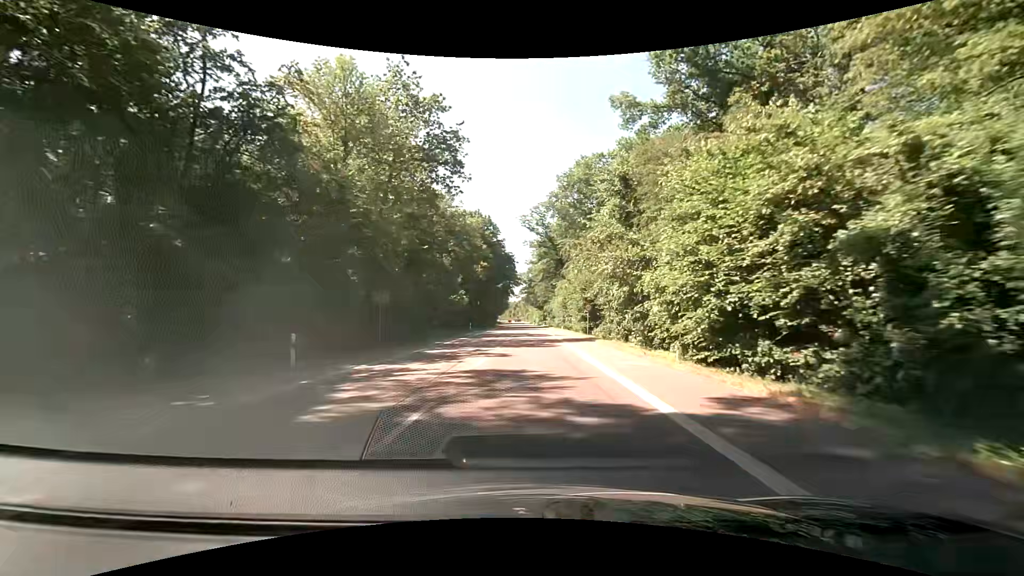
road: secondary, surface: asphalt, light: Day
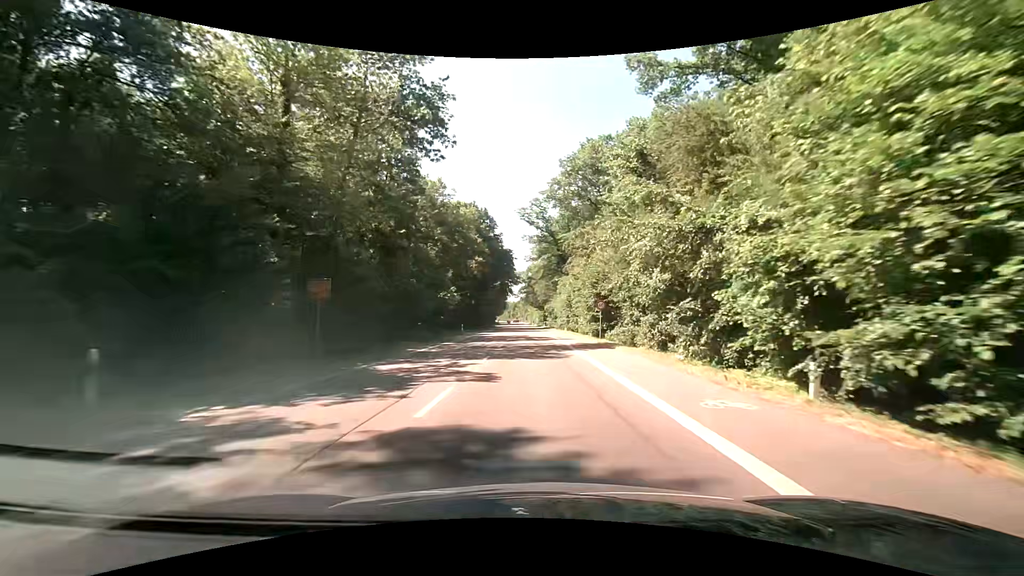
(0.0, +7.4) m; -1°
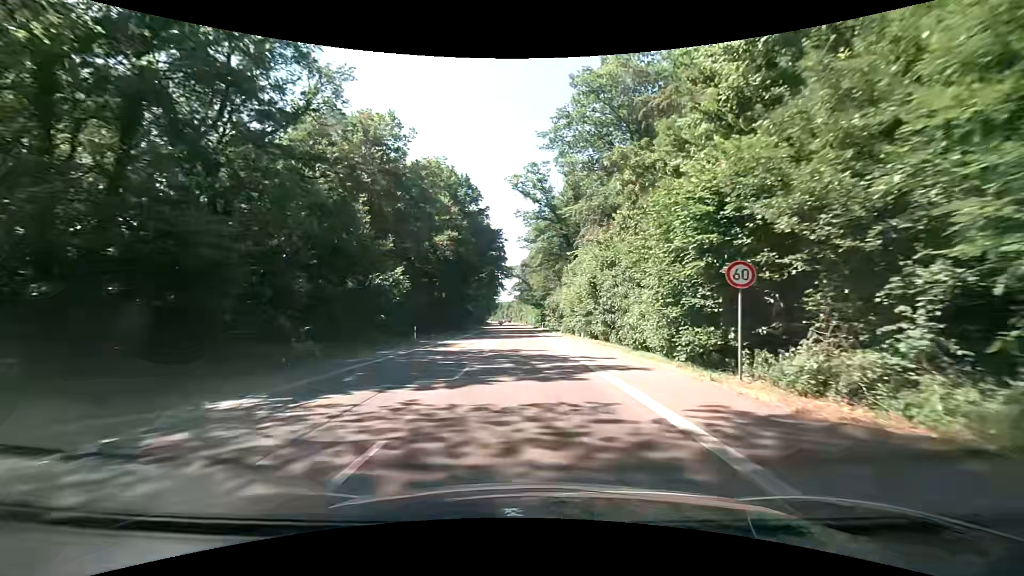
(+0.3, +22.3) m; +1°
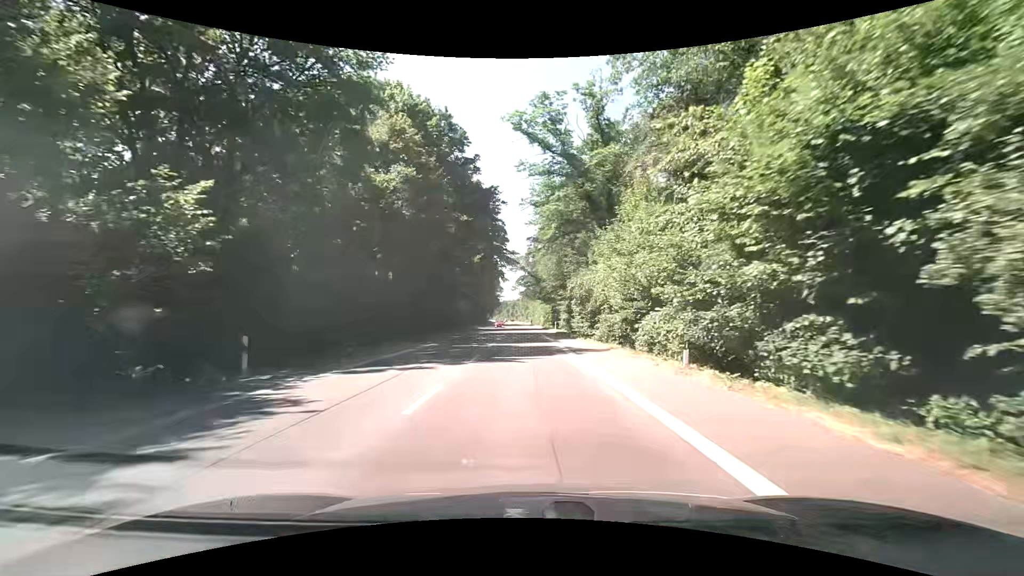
(-0.1, +22.6) m; -1°
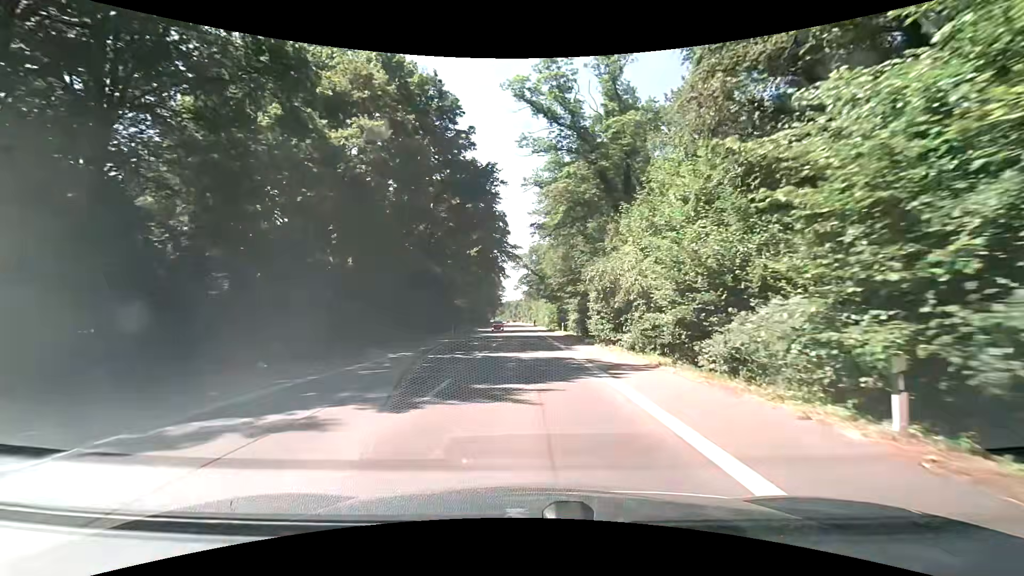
(0.0, +7.6) m; -1°
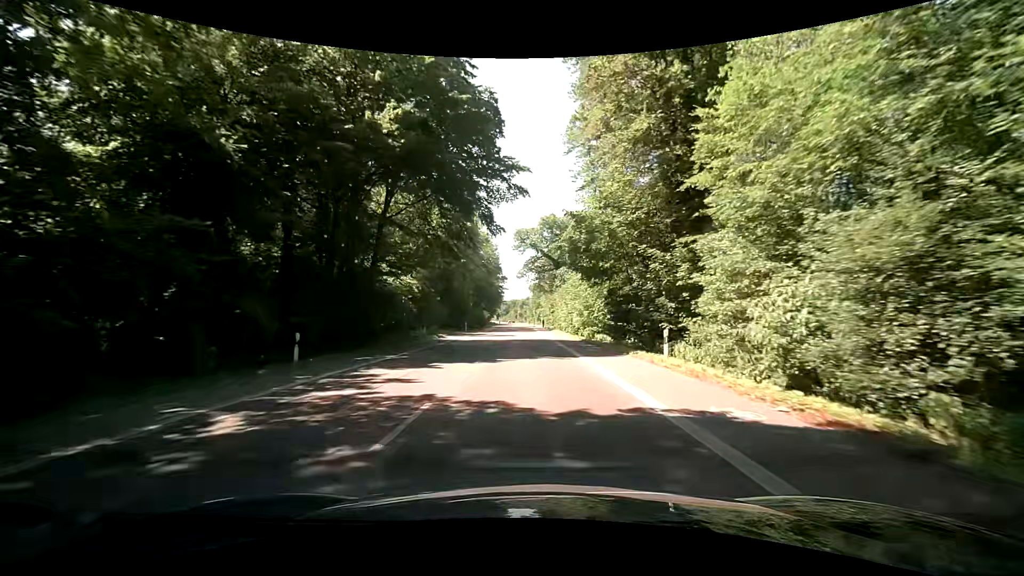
(-0.2, +39.6) m; 0°
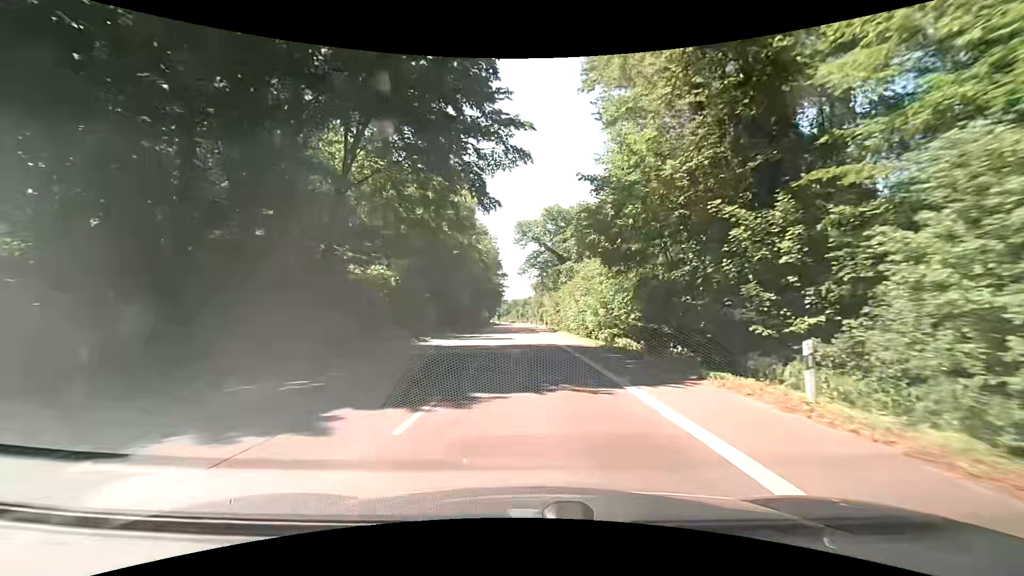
(0.0, +8.3) m; -1°
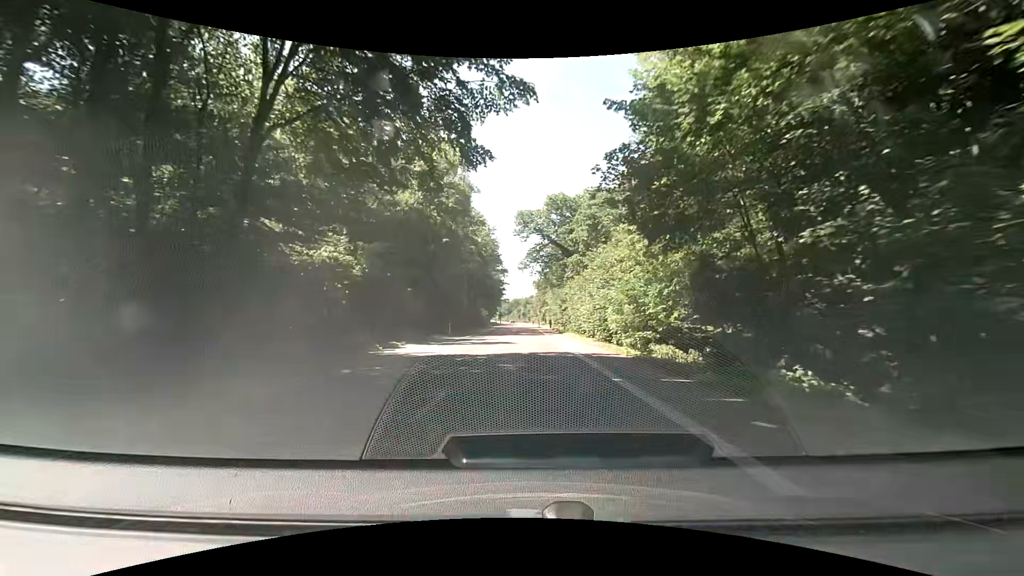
(0.0, +8.4) m; 0°
(0, +10) (0, +20) (0, +30) (0, +40) (0, +50) (0, +60) (0, +70) (0, +80) (0, +90) (+1, +100) m
